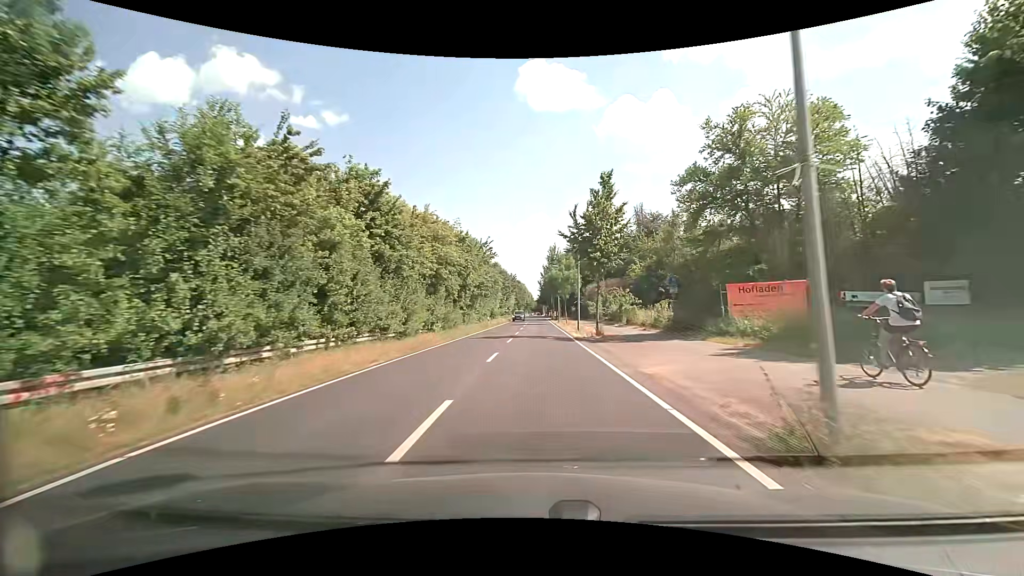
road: secondary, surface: asphalt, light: Day
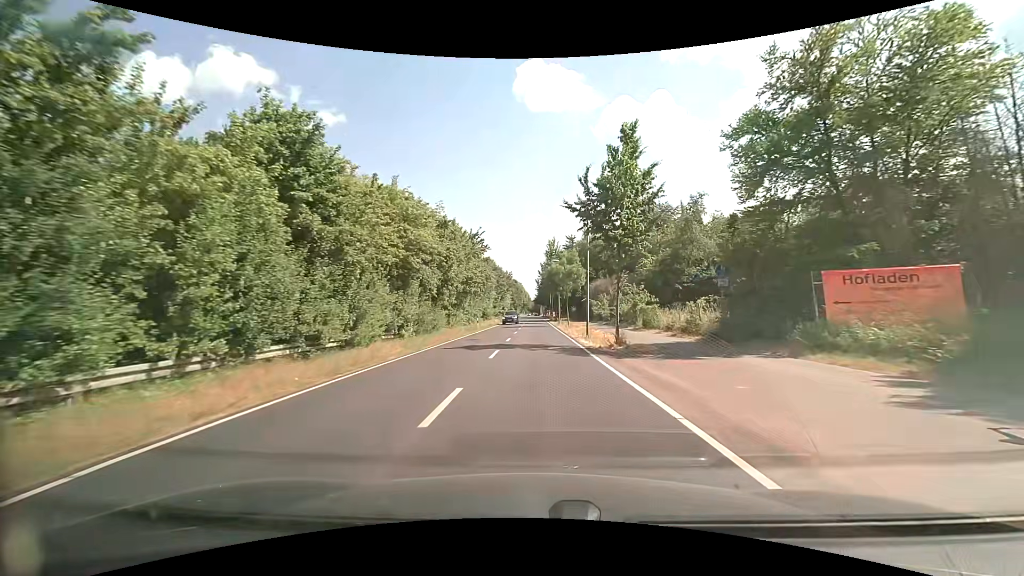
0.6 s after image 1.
(0.0, +7.7) m; +1°
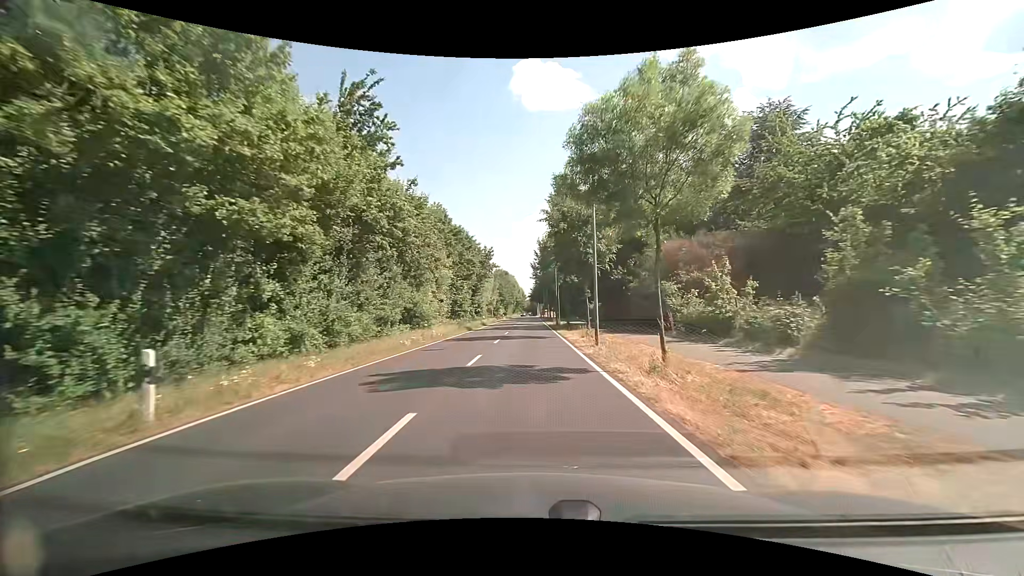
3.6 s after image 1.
(+0.3, +38.1) m; +1°
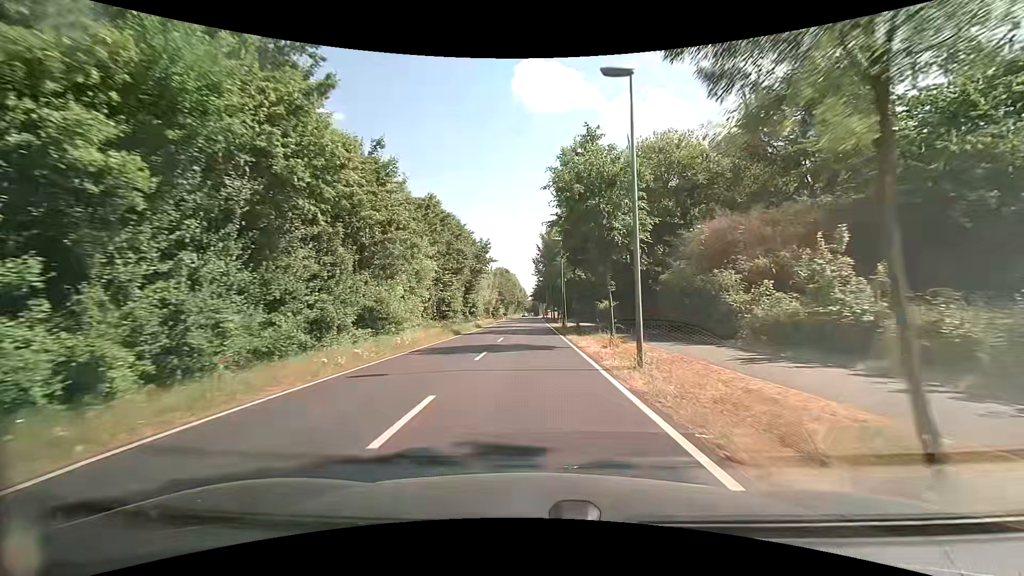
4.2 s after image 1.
(0.0, +7.6) m; 0°
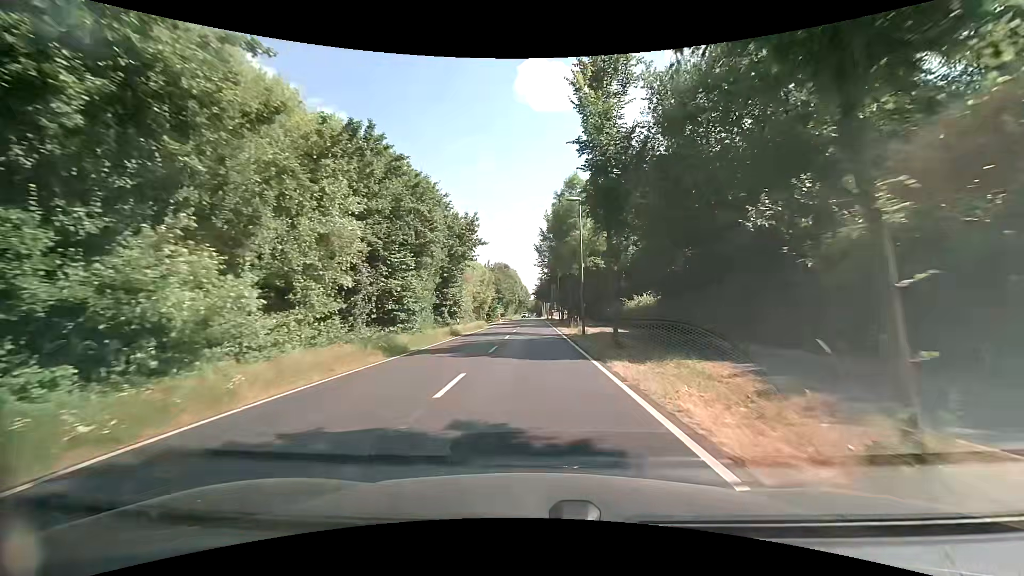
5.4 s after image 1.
(-0.1, +15.0) m; -1°
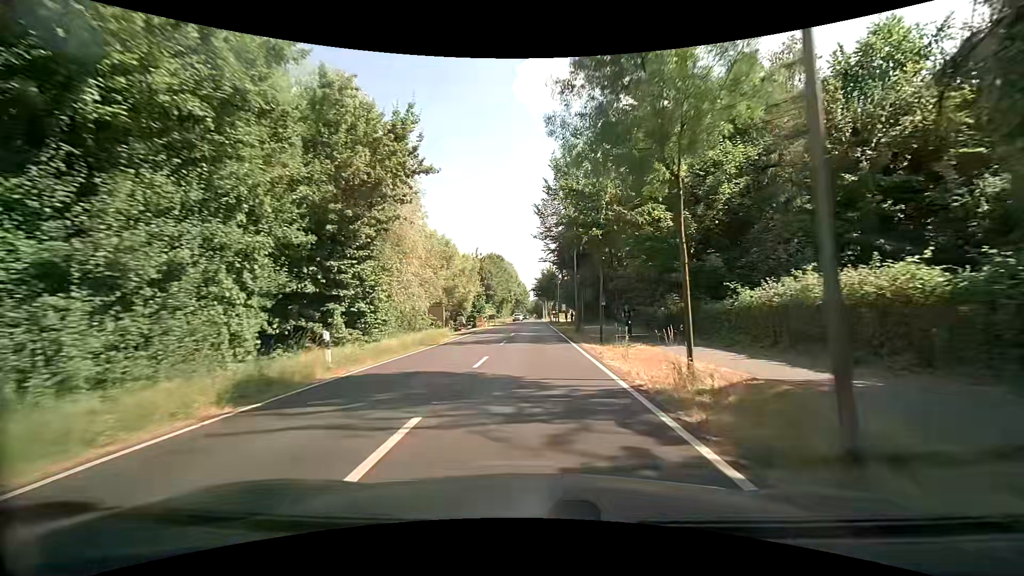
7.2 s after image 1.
(0.0, +22.4) m; 0°
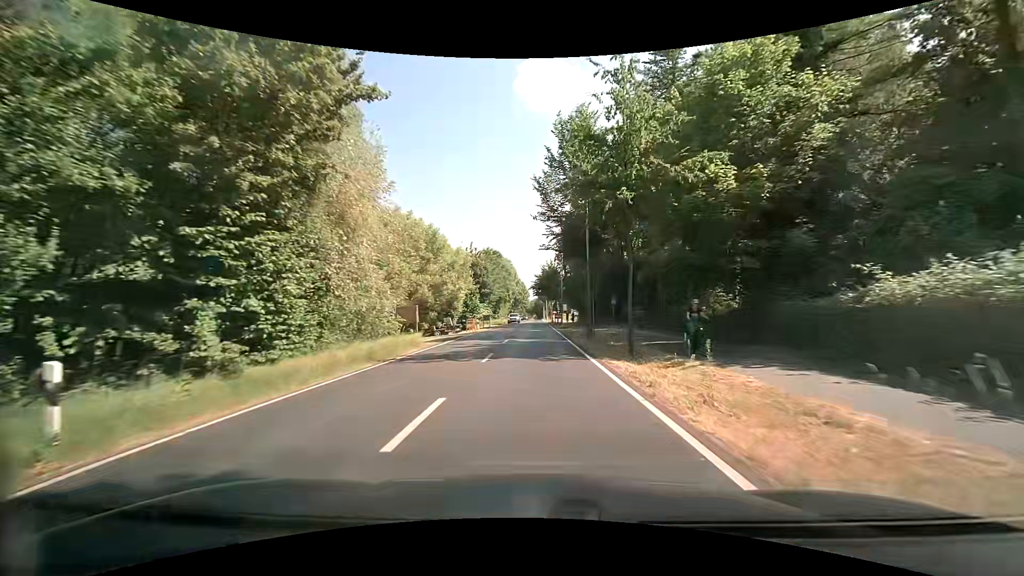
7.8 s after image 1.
(-0.1, +7.4) m; -1°
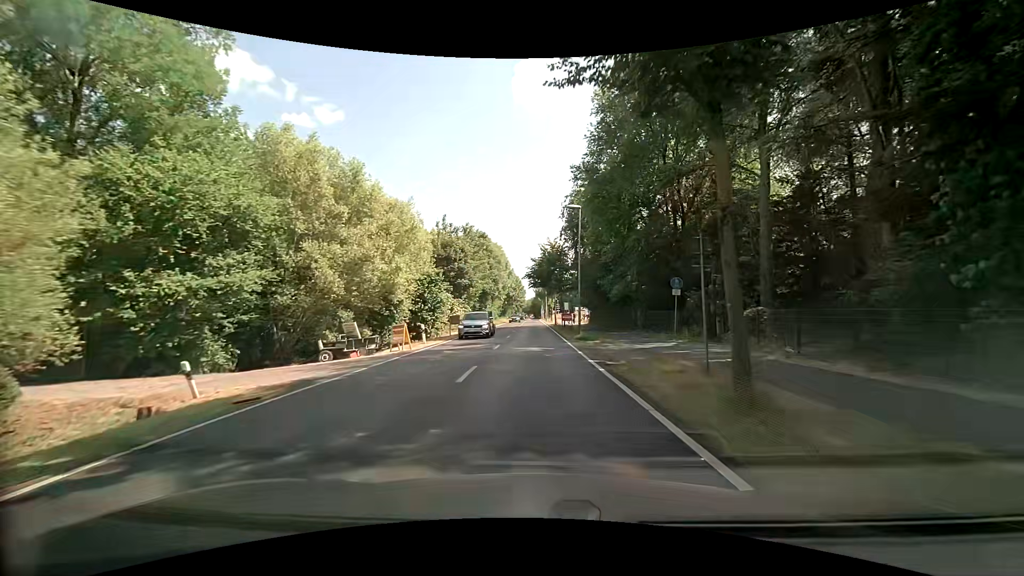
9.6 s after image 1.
(+0.2, +22.1) m; +1°
(0, +10) (0, +20) (0, +30) (0, +40) (0, +50) (0, +60) (-1, +70) (-1, +80) (-1, +90) (-1, +100) m
